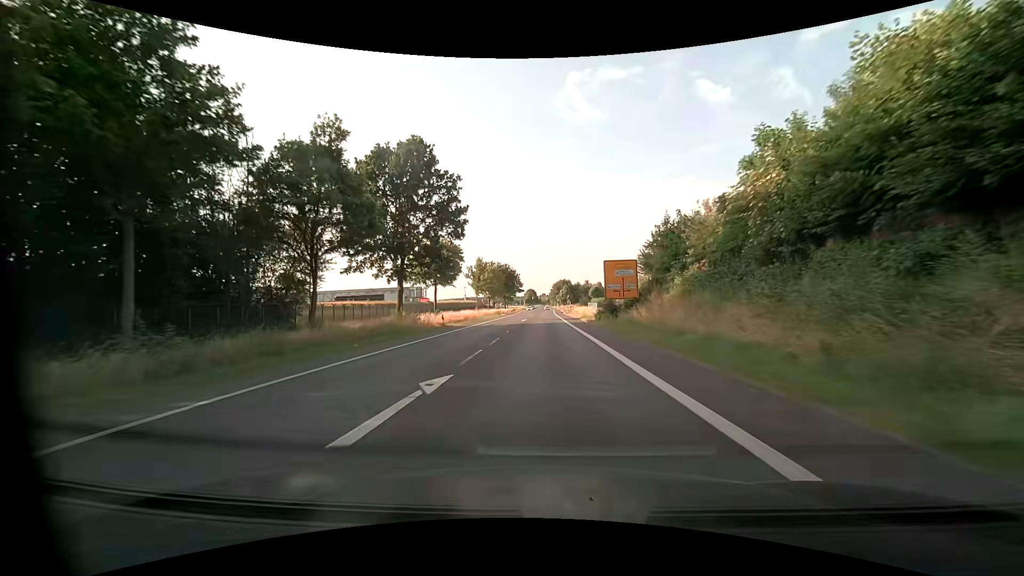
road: primary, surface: asphalt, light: Day
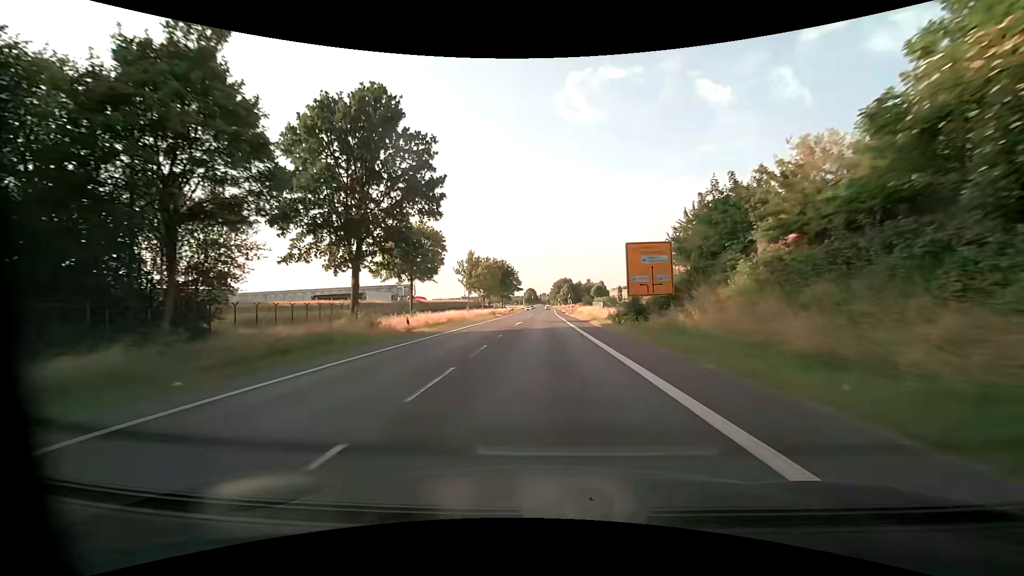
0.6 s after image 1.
(0.0, +10.5) m; 0°
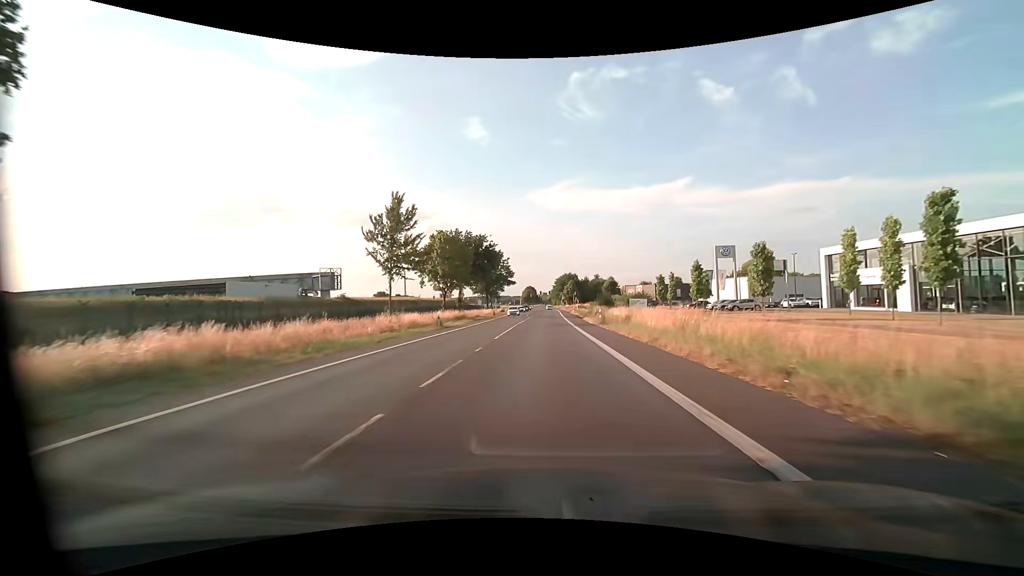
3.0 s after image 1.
(0.0, +41.1) m; 0°
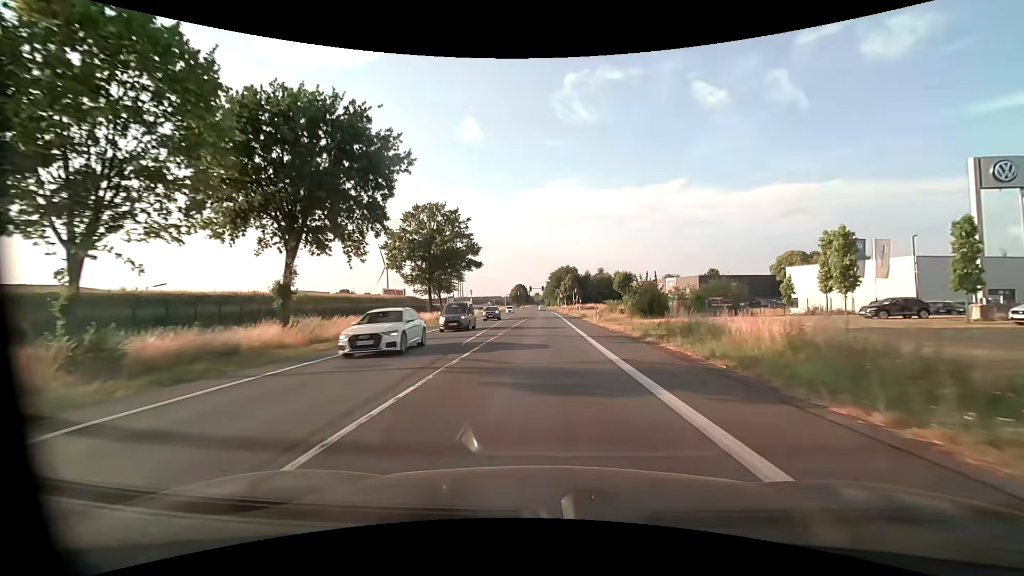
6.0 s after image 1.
(+0.1, +48.5) m; +1°
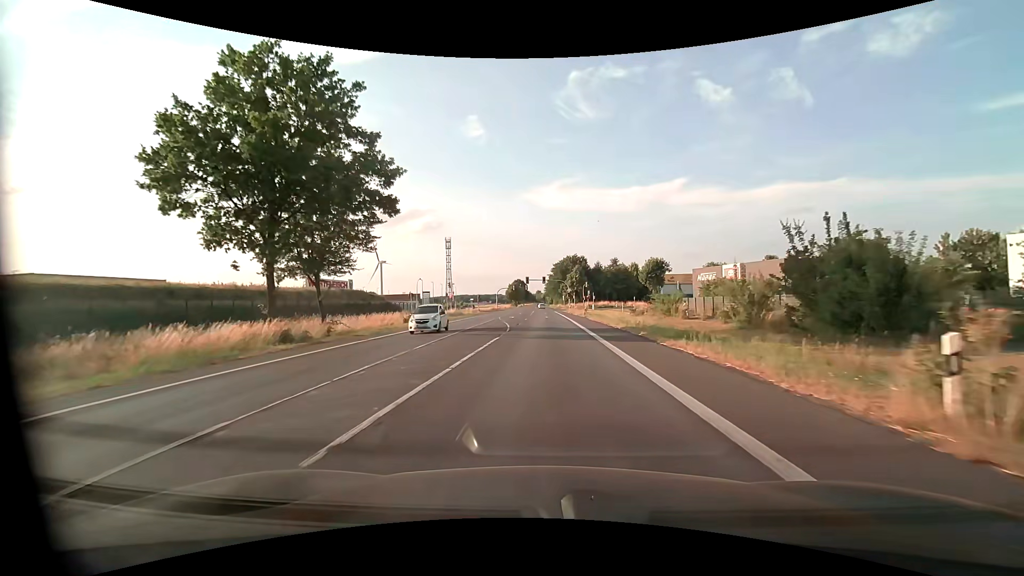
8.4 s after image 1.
(+0.1, +34.8) m; 0°
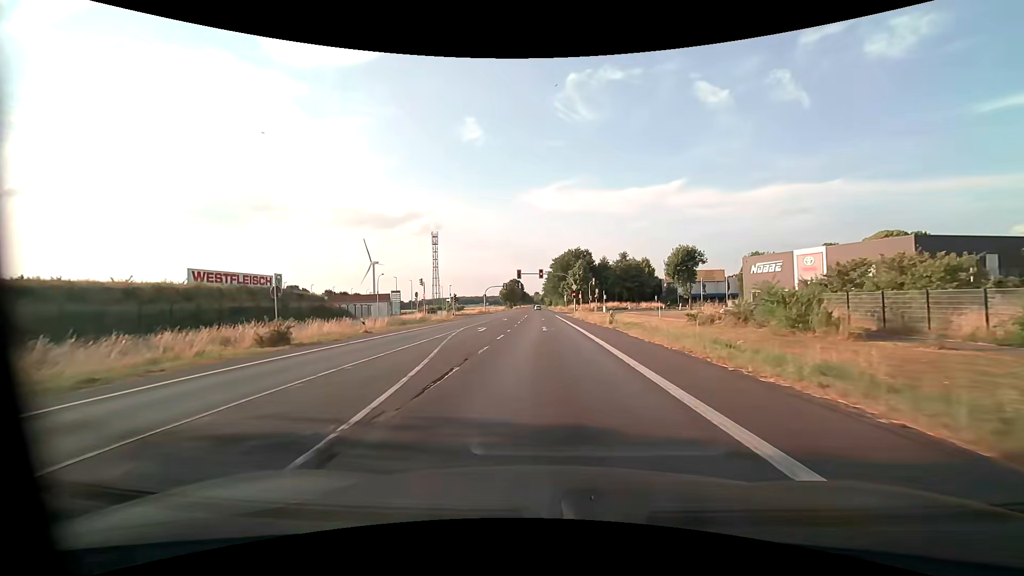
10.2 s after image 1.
(+0.1, +23.3) m; 0°
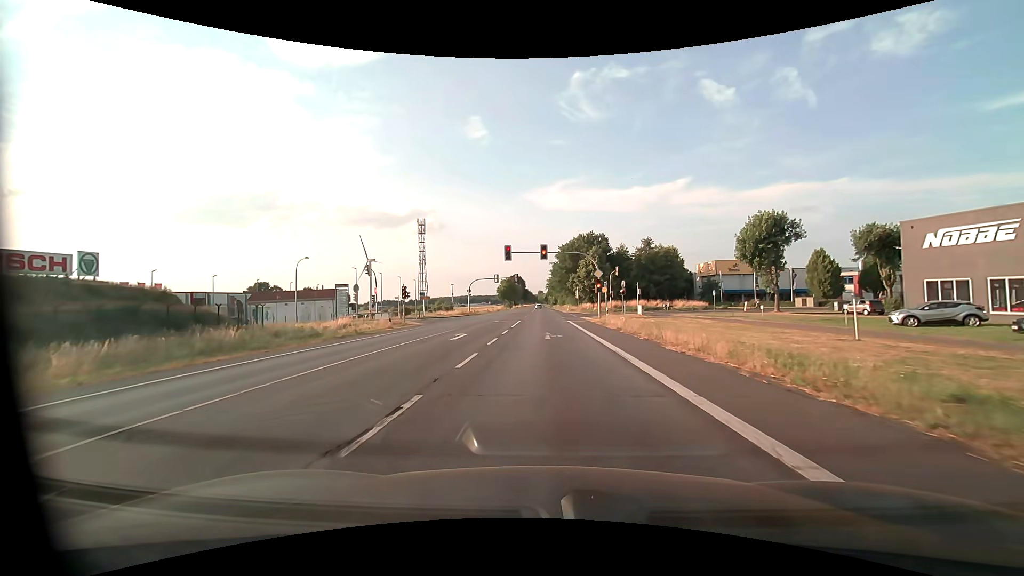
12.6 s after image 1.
(-0.1, +27.7) m; 0°
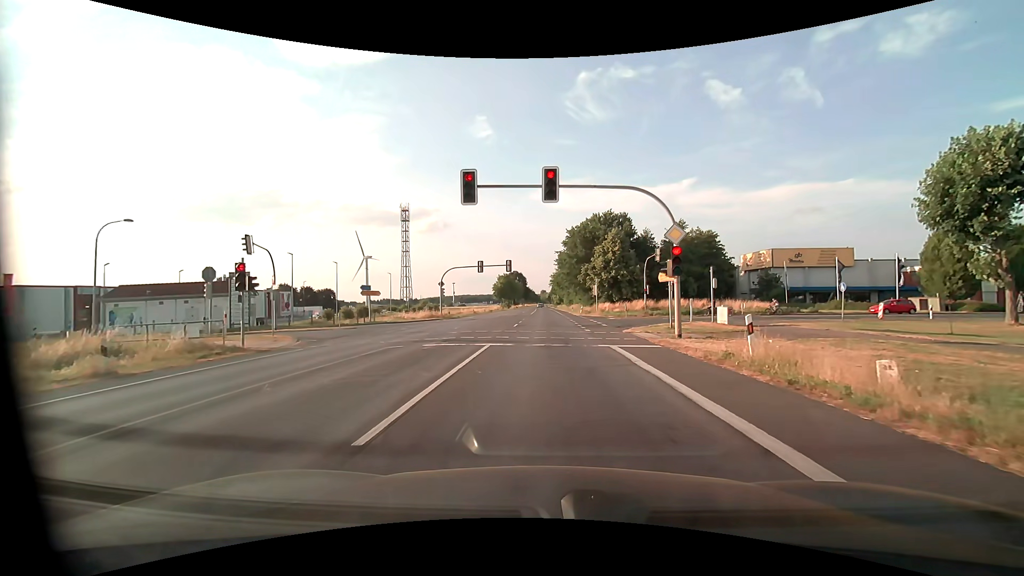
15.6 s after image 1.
(-0.1, +24.2) m; 0°
(0, +10) (0, +20) (0, +30) (+5, +39) (+14, +43) (+24, +46) (+33, +48) (+43, +51) (+53, +53) (+63, +55) m
